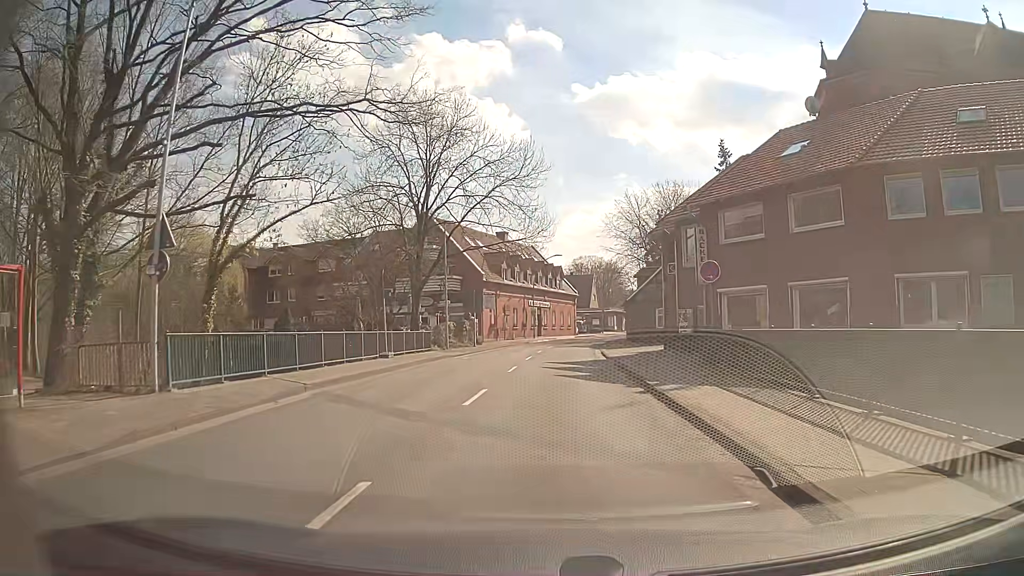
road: secondary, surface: asphalt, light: Day
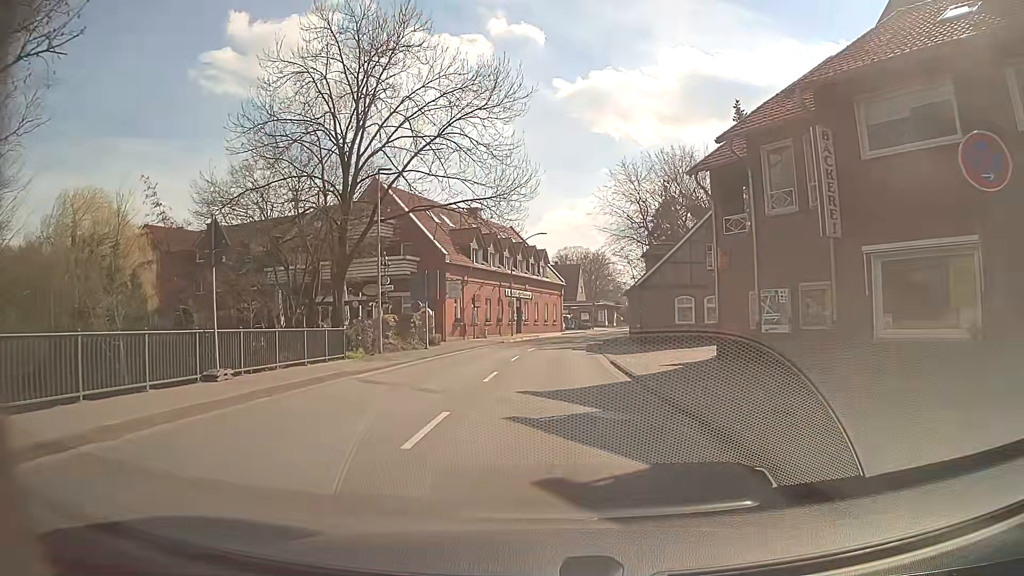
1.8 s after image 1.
(+0.1, +13.5) m; +1°
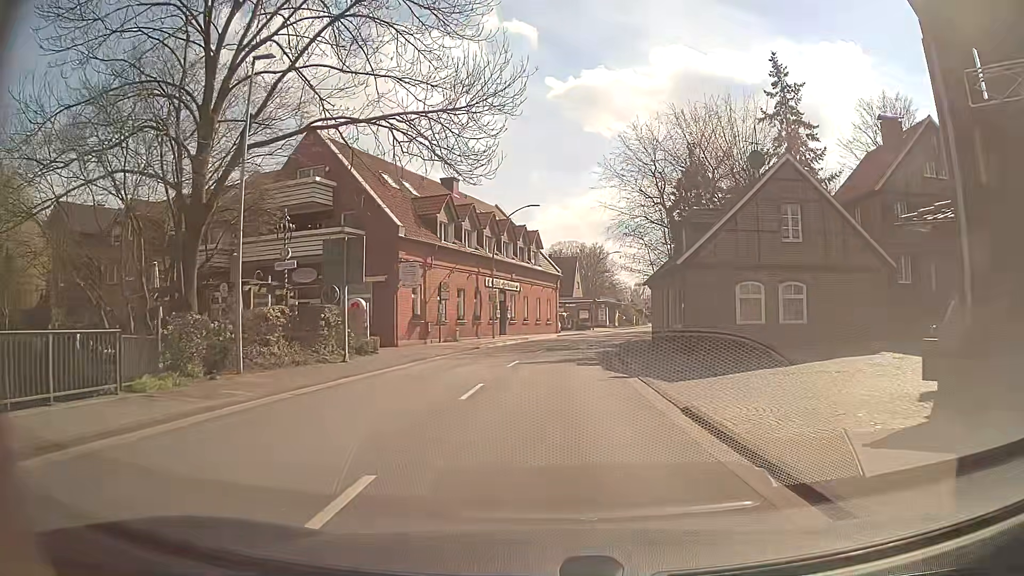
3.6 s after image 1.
(+0.1, +13.4) m; +1°
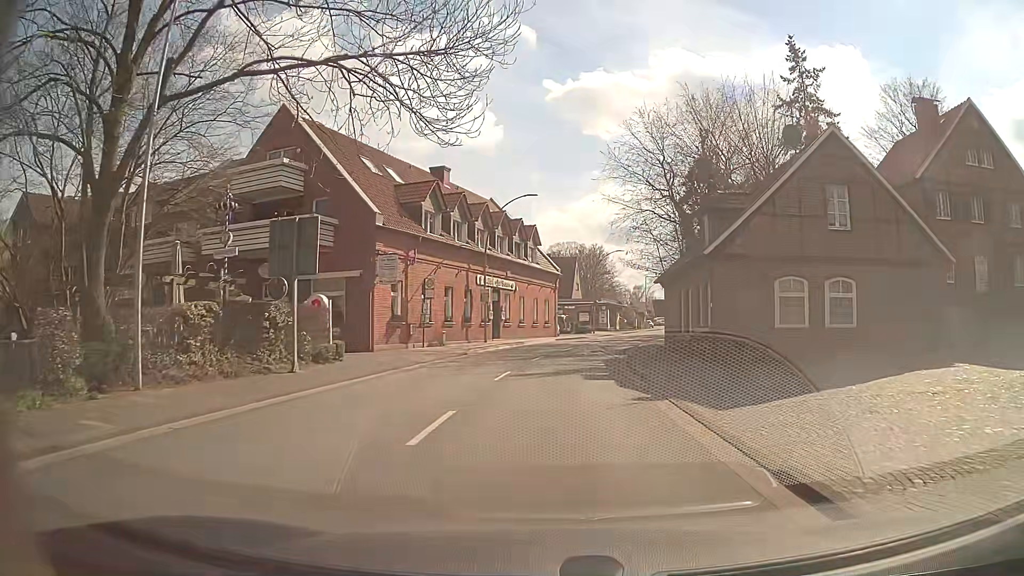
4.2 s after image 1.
(-0.1, +4.5) m; -1°
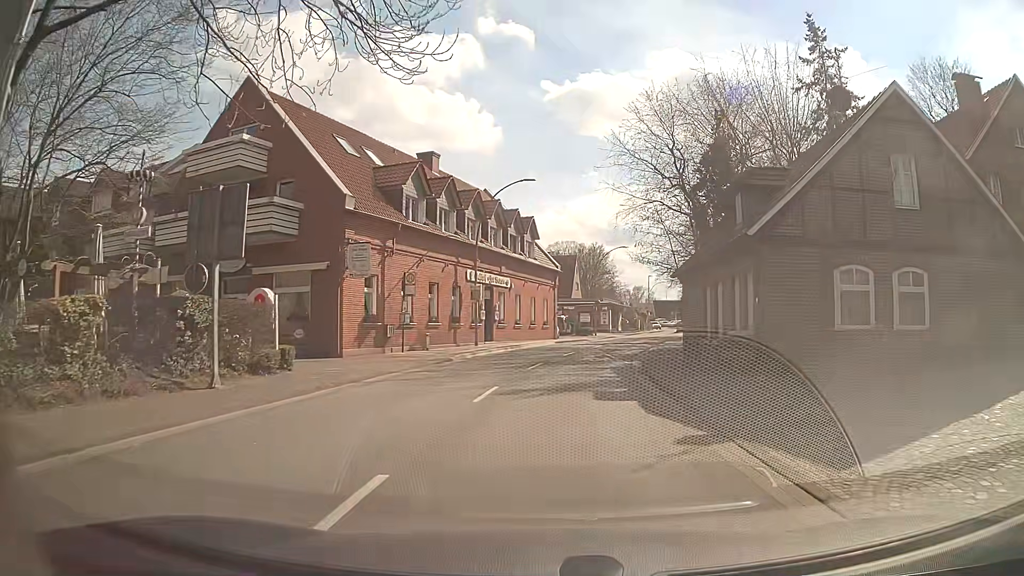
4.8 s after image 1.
(0.0, +4.5) m; 0°
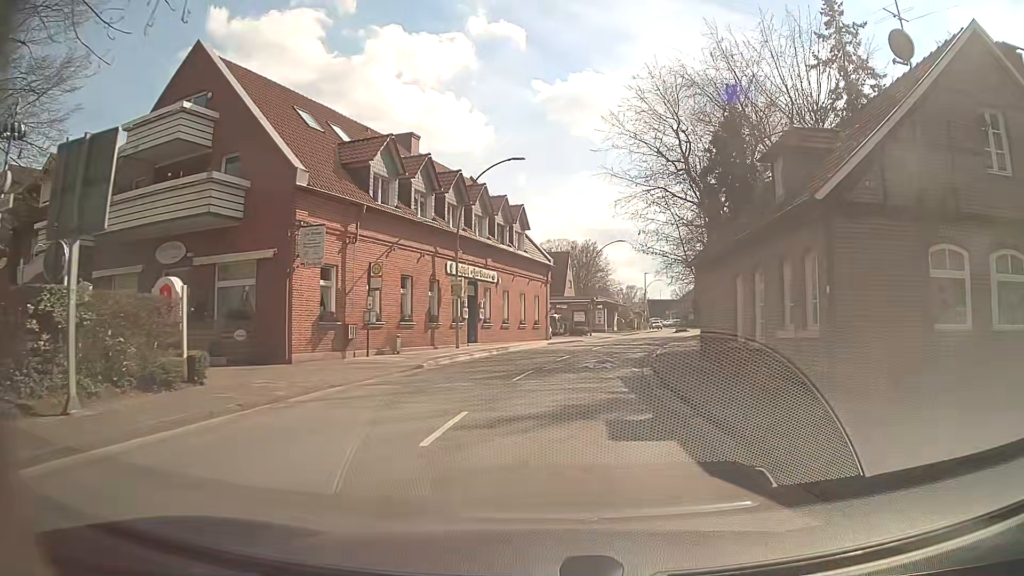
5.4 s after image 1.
(0.0, +4.5) m; +1°
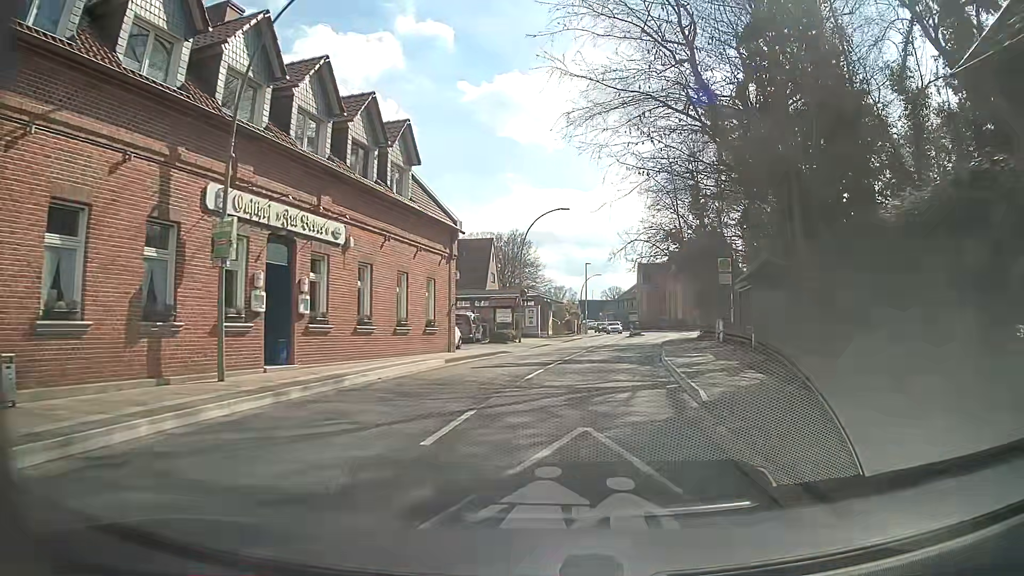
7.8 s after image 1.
(+0.7, +18.2) m; +5°
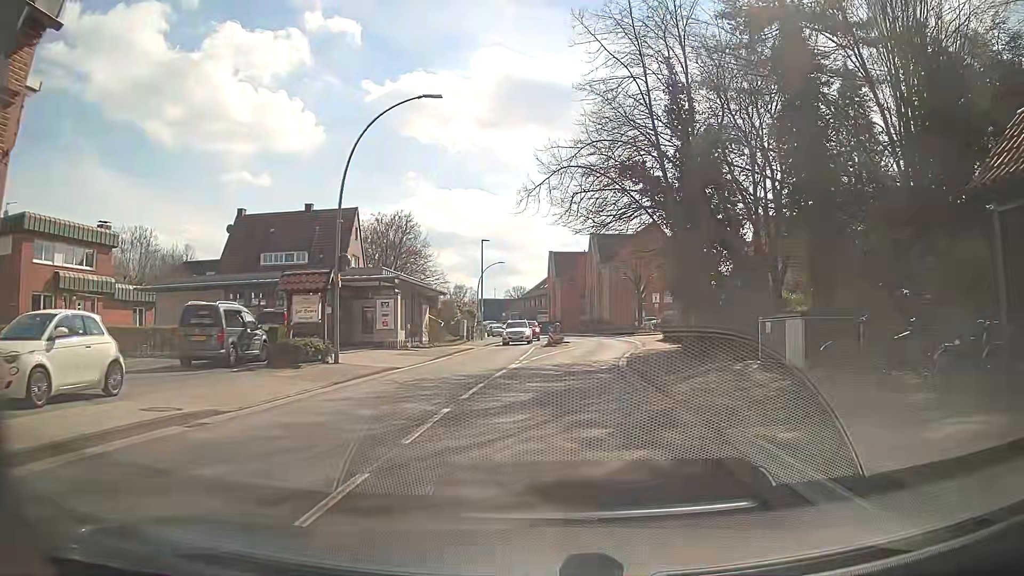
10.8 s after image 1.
(+1.9, +22.4) m; +7°
(0, +10) (+1, +20) (+2, +30) (+4, +40) (+5, +50) (+4, +60) (+3, +70) (+1, +79) (-1, +89) (-4, +99) m
